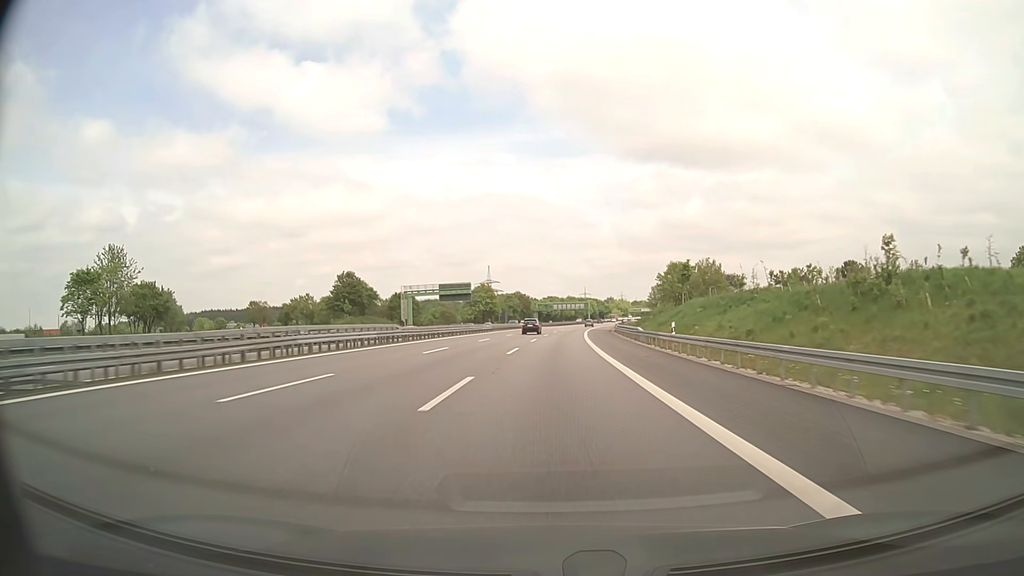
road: motorway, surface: asphalt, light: Day
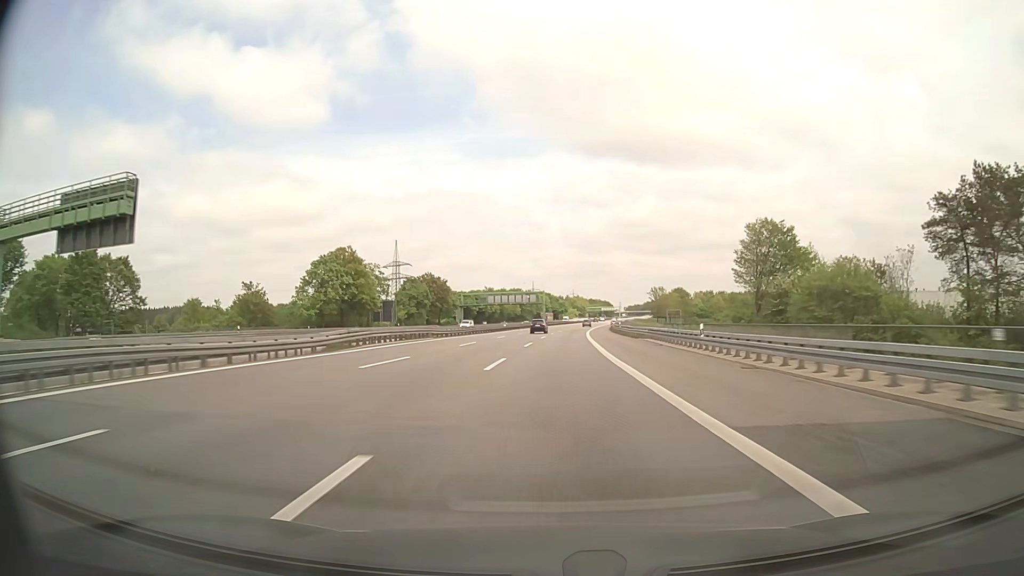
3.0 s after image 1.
(+3.9, +98.9) m; +5°
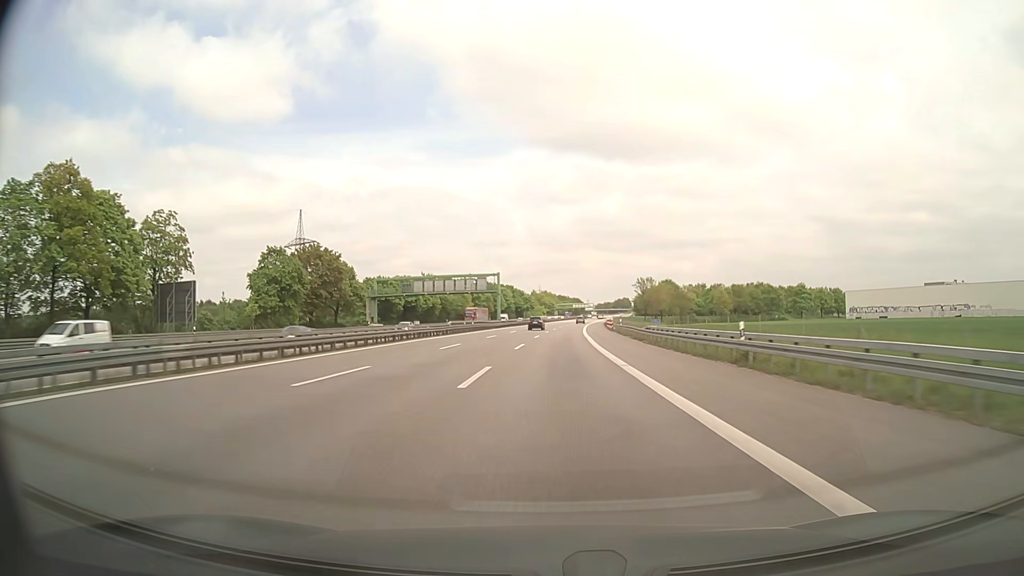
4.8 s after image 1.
(+1.4, +59.5) m; +3°
(0, +10) (0, +20) (0, +30) (+1, +40) (+1, +50) (+1, +60) (+2, +70) (+2, +80) (+3, +90) (+4, +100) m
